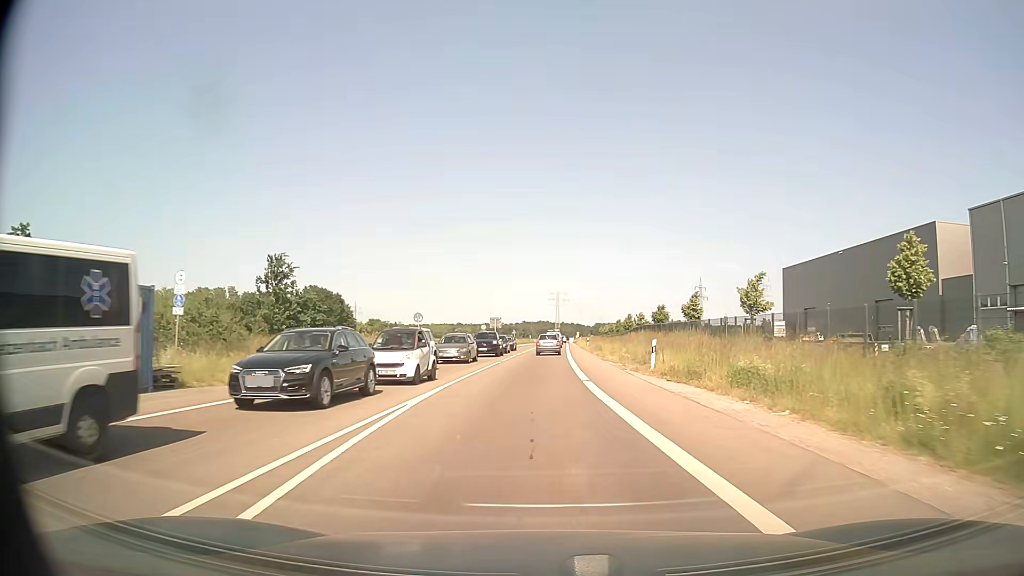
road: secondary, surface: asphalt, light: Day
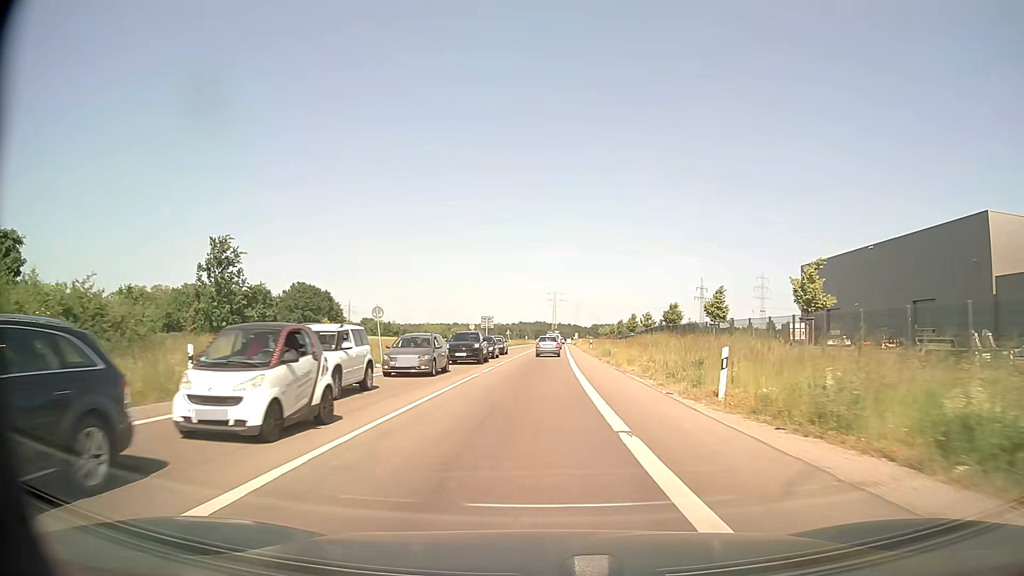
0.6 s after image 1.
(0.0, +9.9) m; 0°
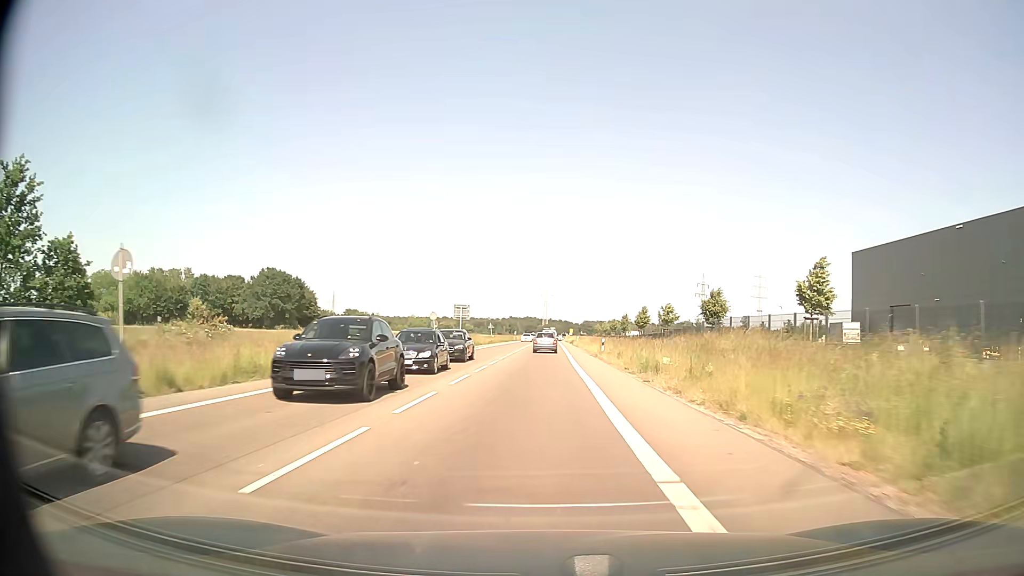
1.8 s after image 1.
(+0.1, +21.0) m; +1°
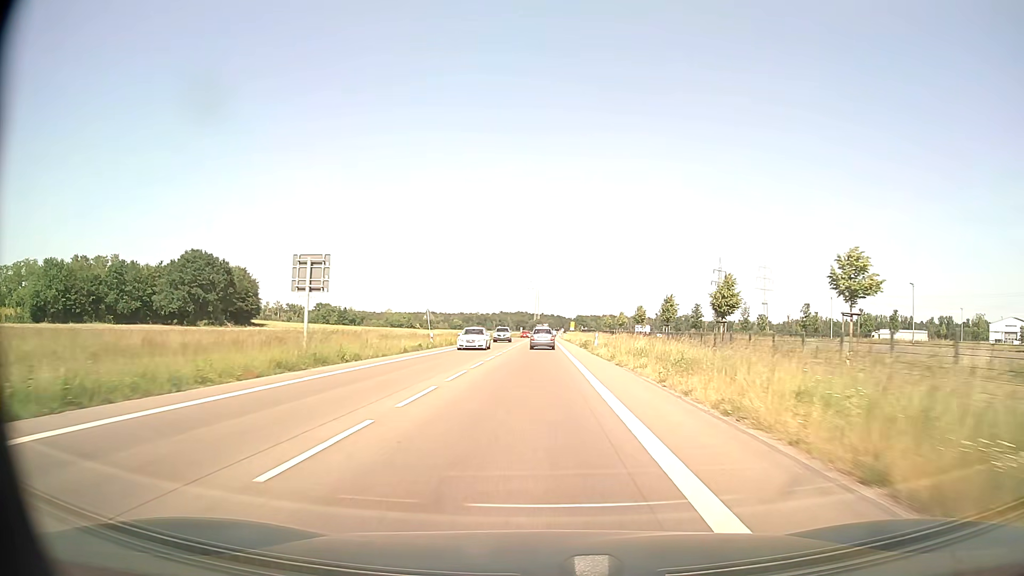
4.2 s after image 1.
(+0.6, +46.1) m; +1°
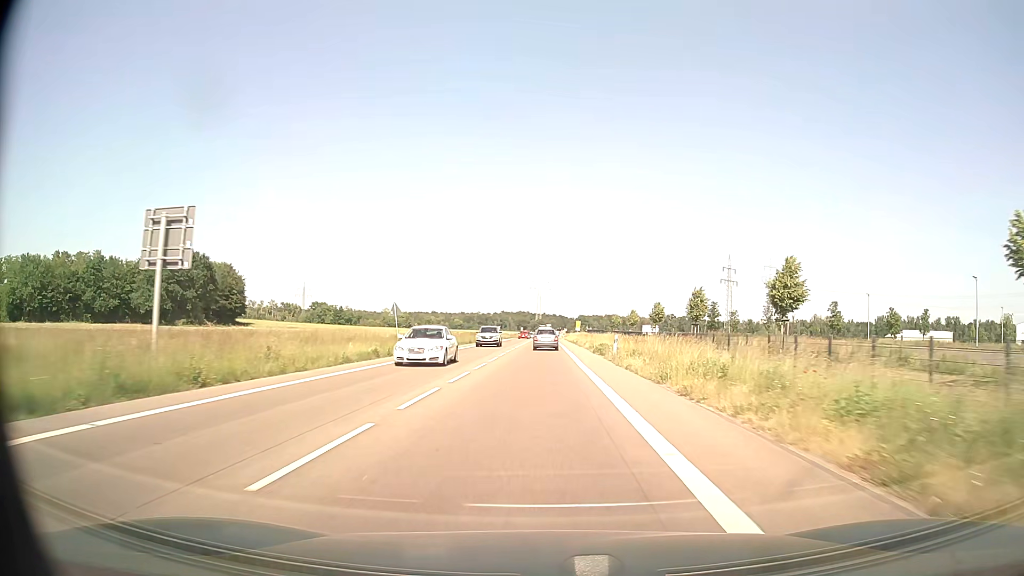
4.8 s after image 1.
(0.0, +11.7) m; 0°
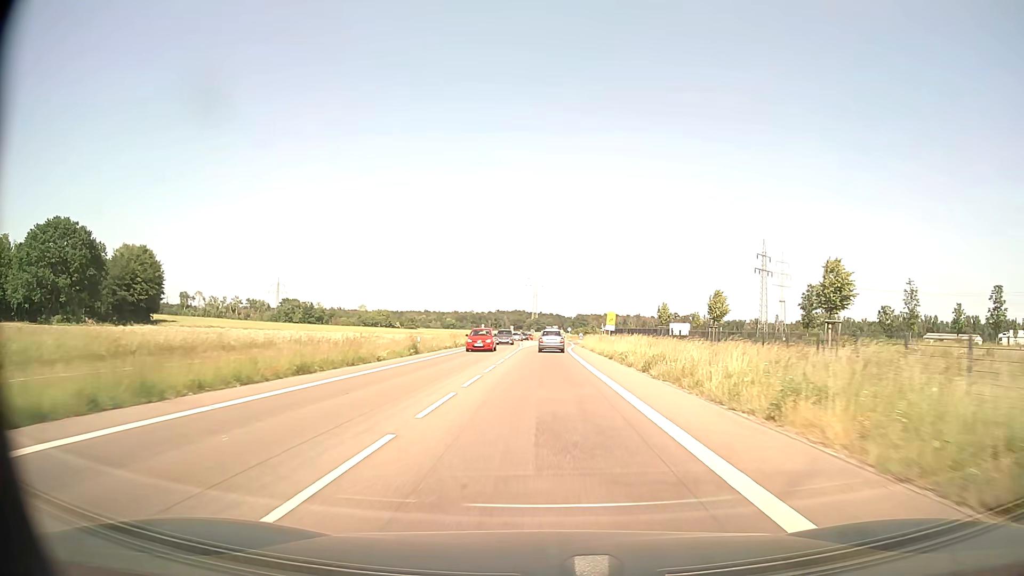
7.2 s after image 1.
(-0.1, +46.3) m; 0°
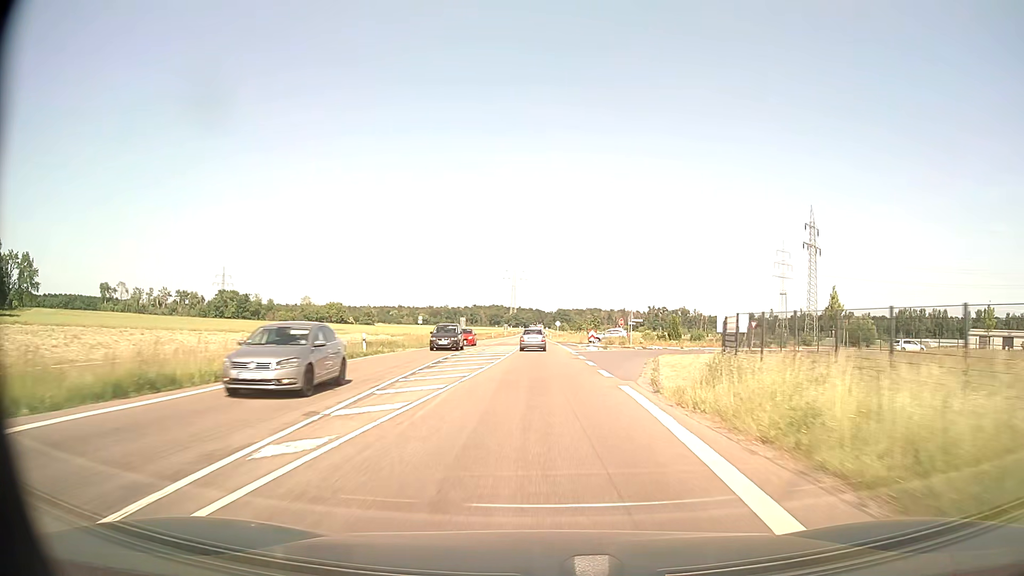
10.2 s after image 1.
(+0.9, +57.0) m; +2°
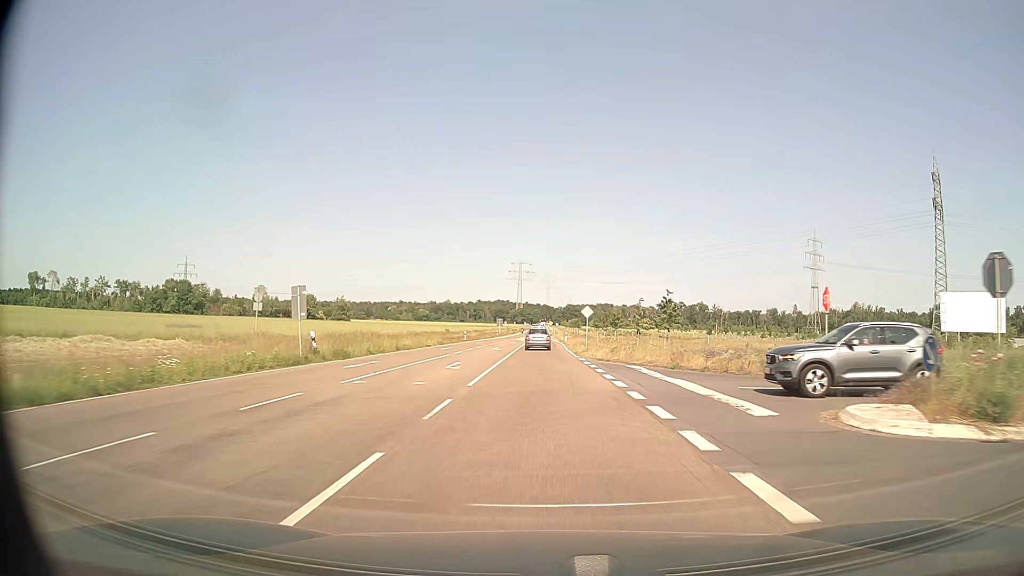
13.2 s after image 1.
(-0.1, +56.9) m; -1°
(0, +10) (0, +20) (0, +30) (0, +40) (0, +50) (0, +60) (0, +70) (-1, +80) (-1, +90) (-1, +100) m
